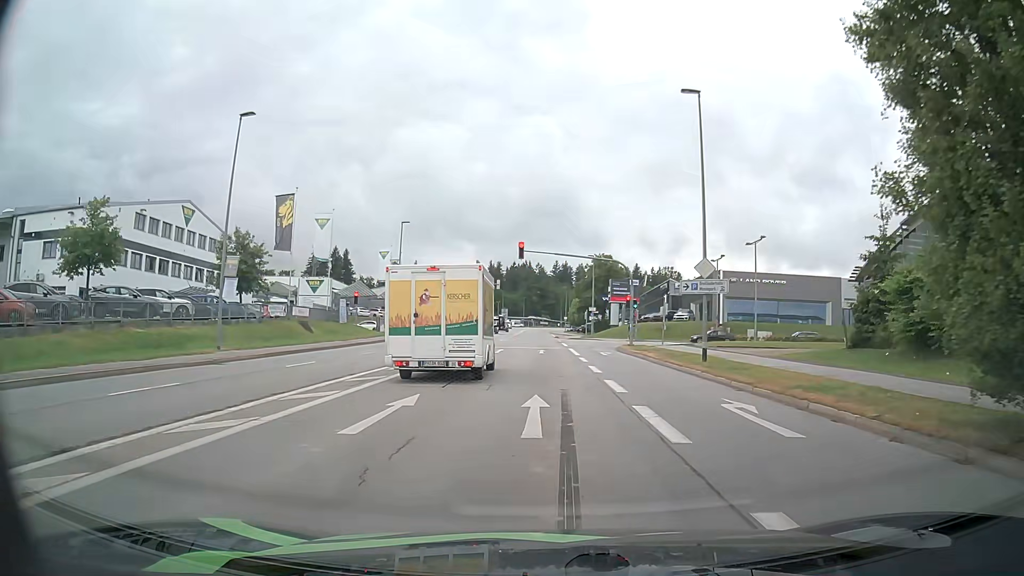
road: tertiary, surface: asphalt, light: Day
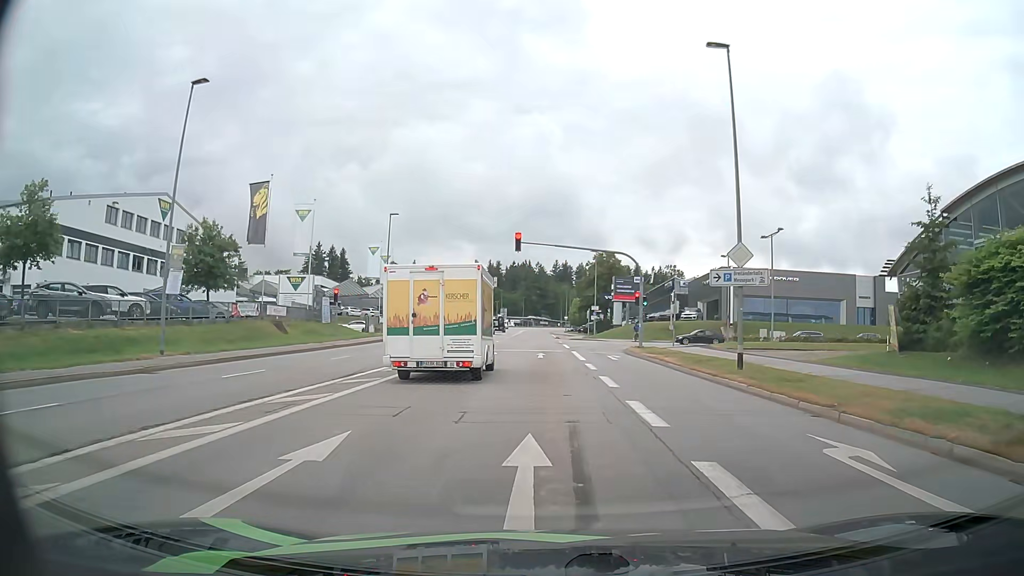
(-0.1, +4.6) m; -1°
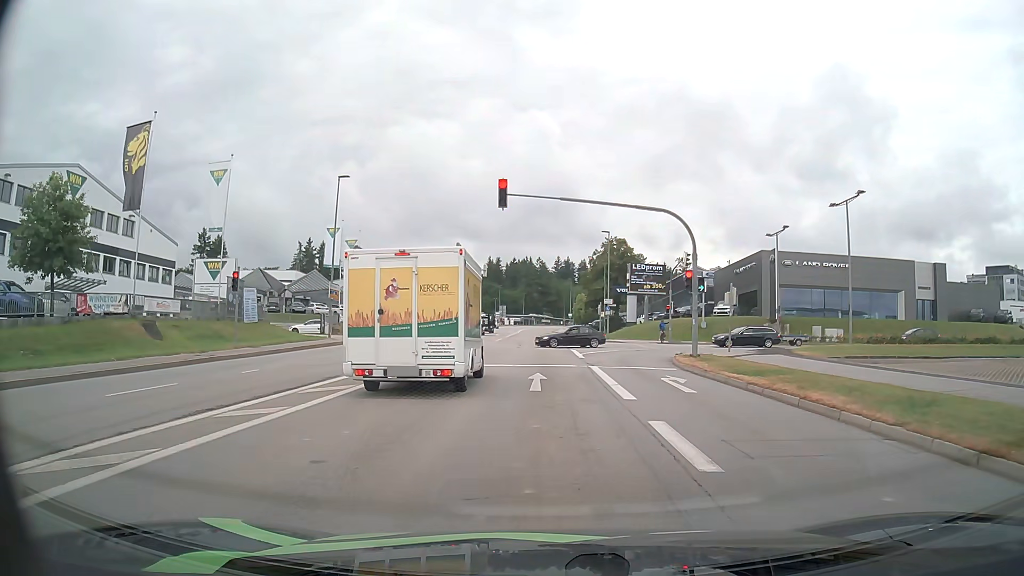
(+0.1, +14.7) m; 0°
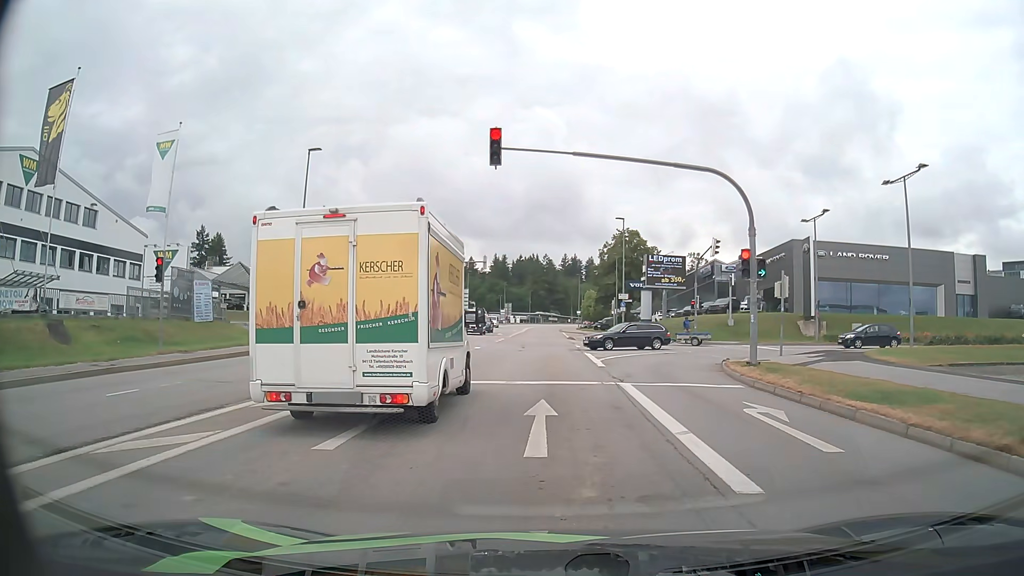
(0.0, +6.7) m; -1°
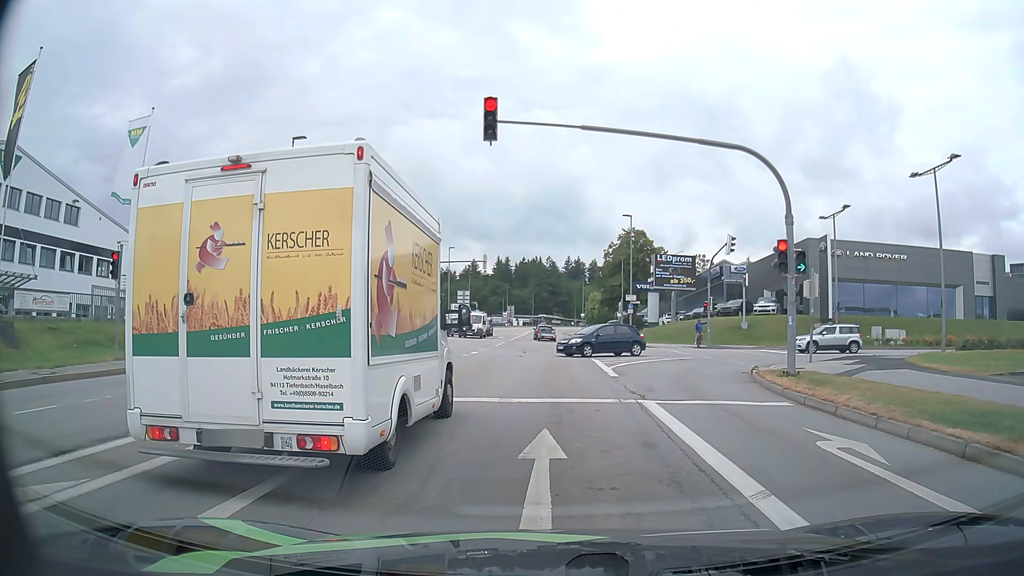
(0.0, +2.8) m; -1°
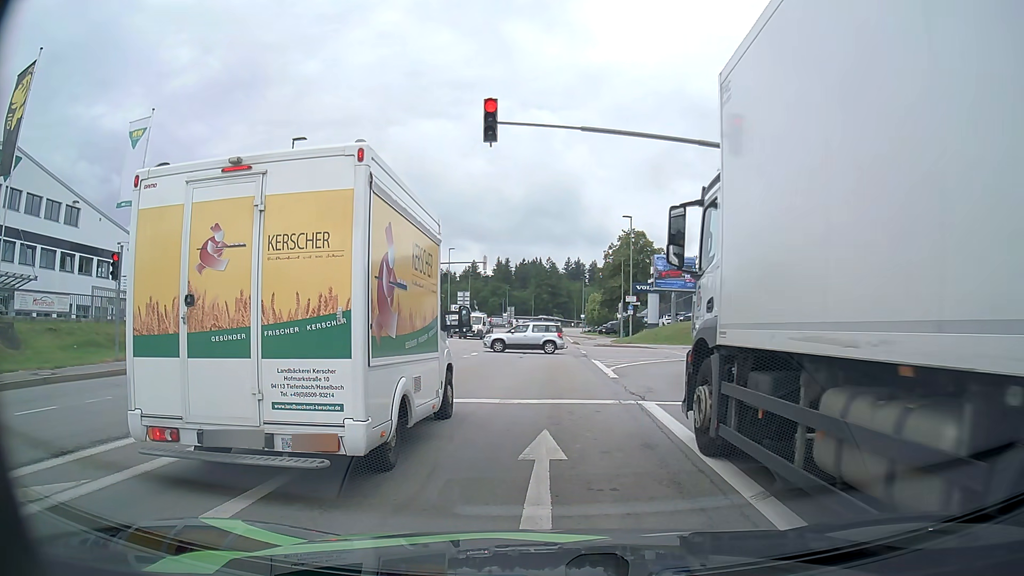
(0.0, +0.1) m; 0°
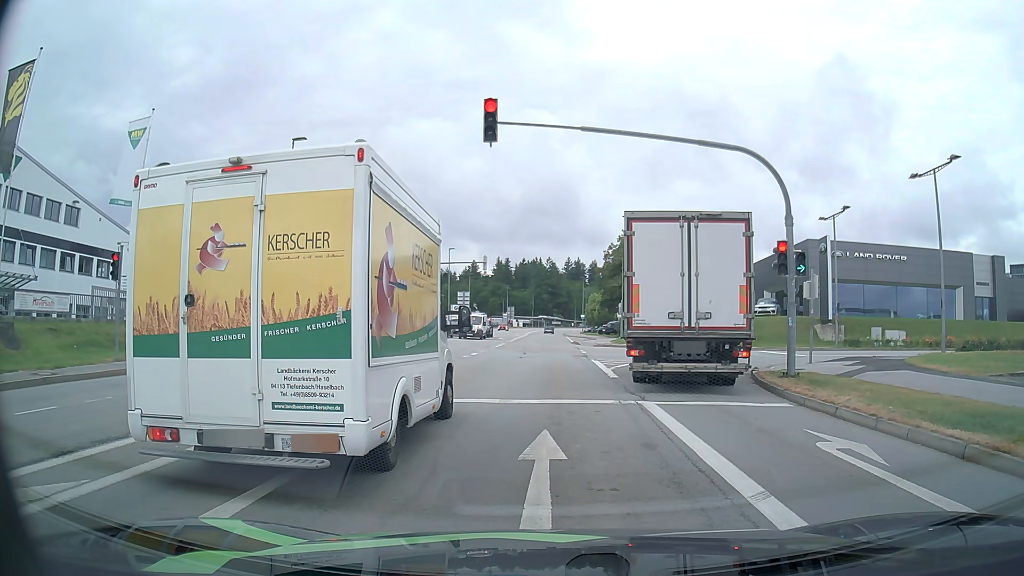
(0.0, 0.0) m; 0°
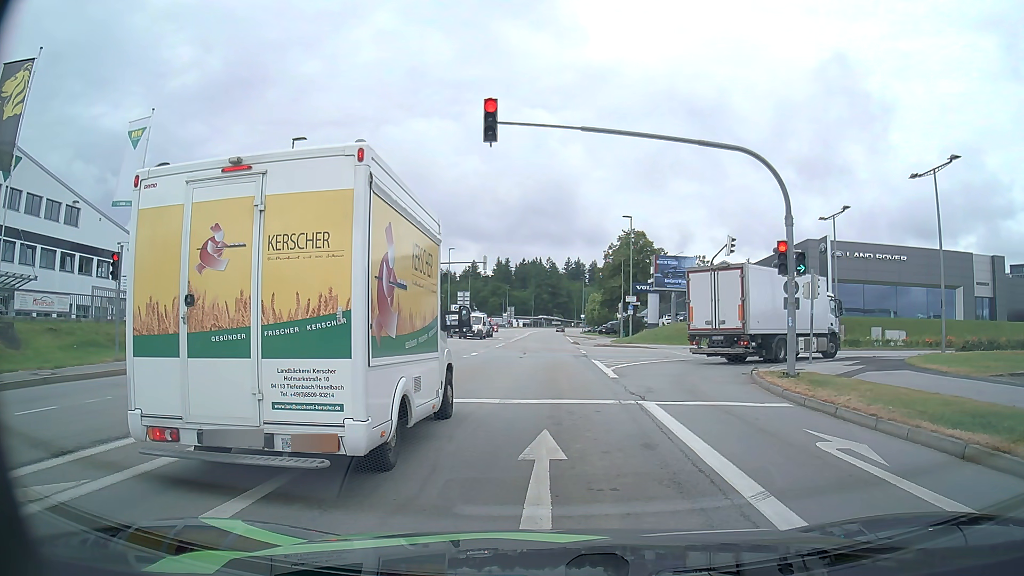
(0.0, 0.0) m; 0°
(0, +10) (0, +20) (0, +30) (+1, +40) (+1, +50) (+1, +60) (+2, +70) (+2, +80) (+2, +90) (+2, +100) m
